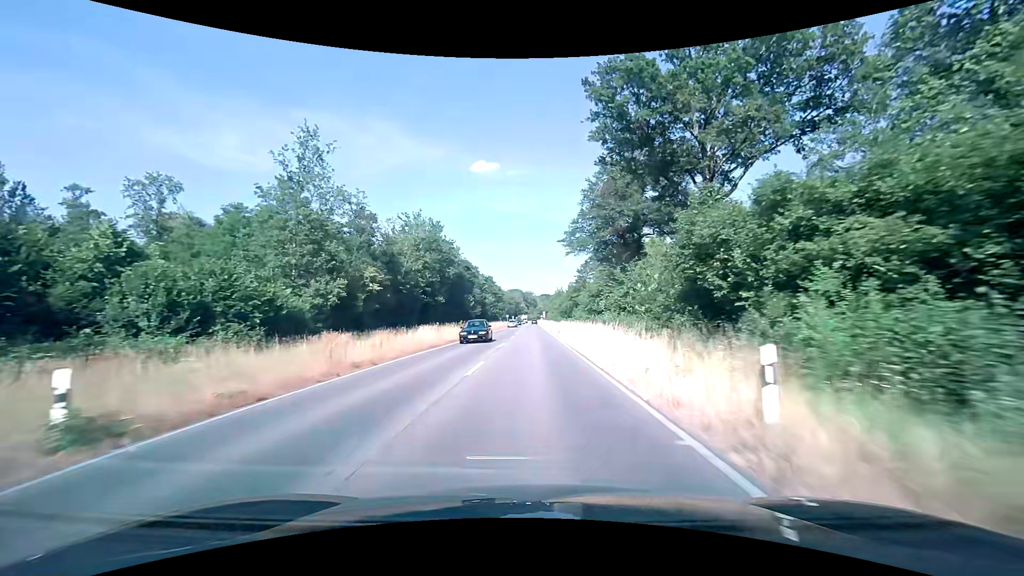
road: primary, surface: asphalt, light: Day
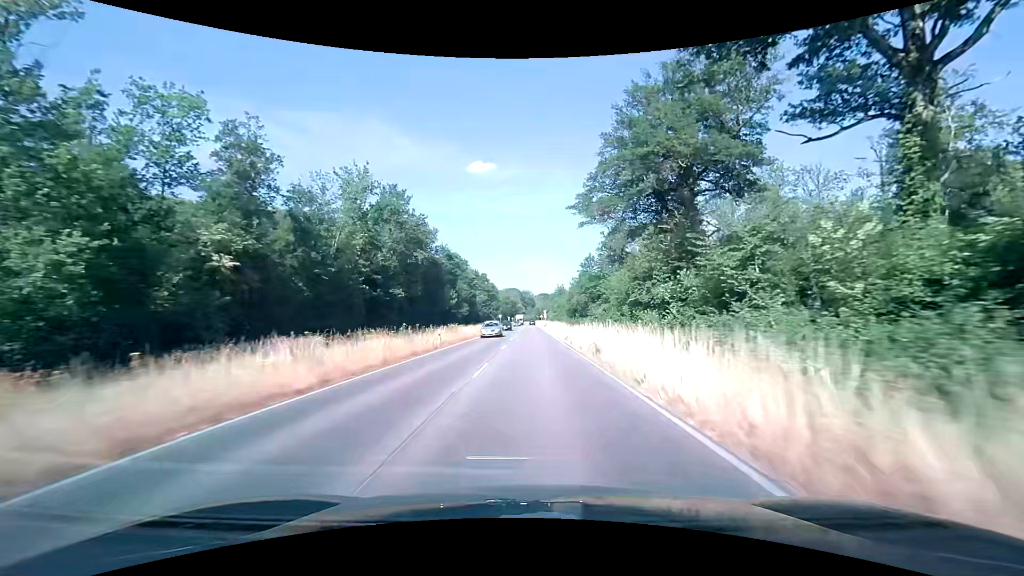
(0.0, +23.9) m; 0°
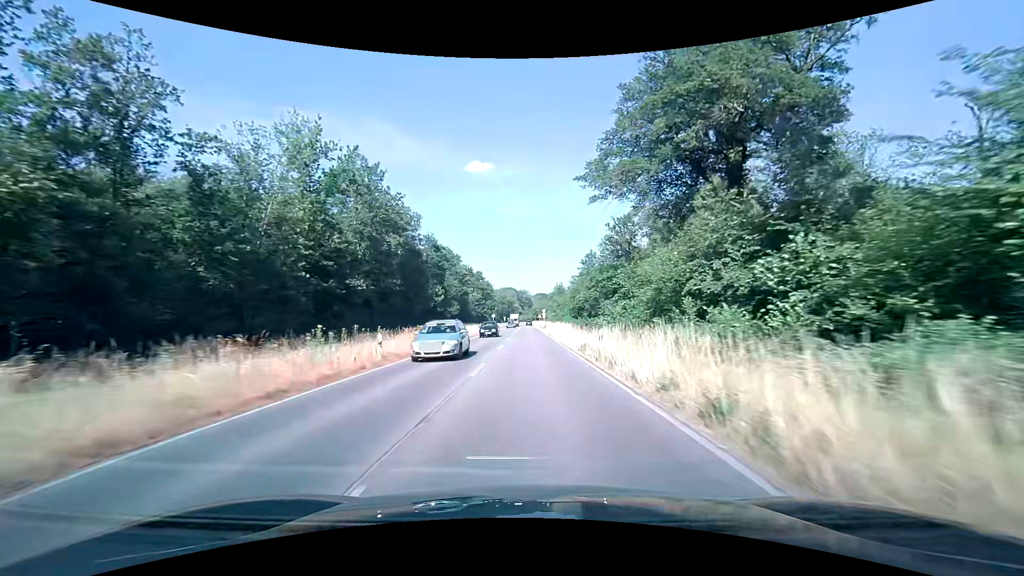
(0.0, +11.6) m; 0°
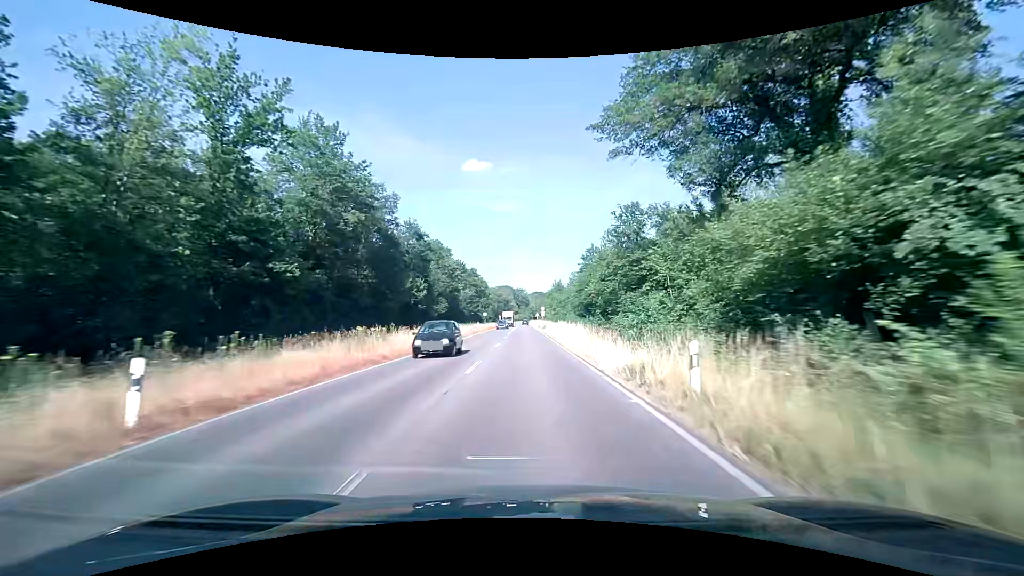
(+0.1, +11.5) m; +1°
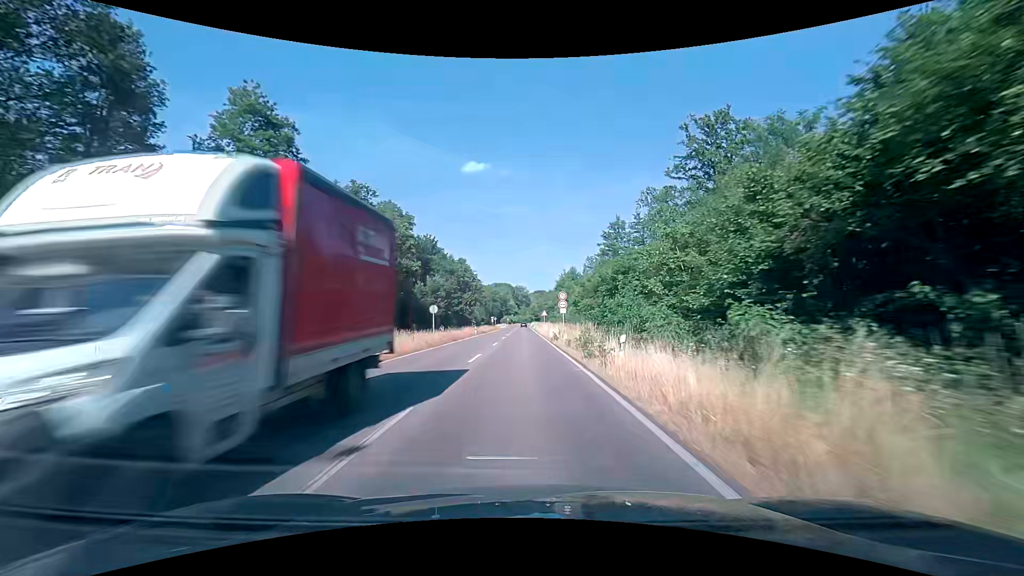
(0.0, +44.7) m; 0°
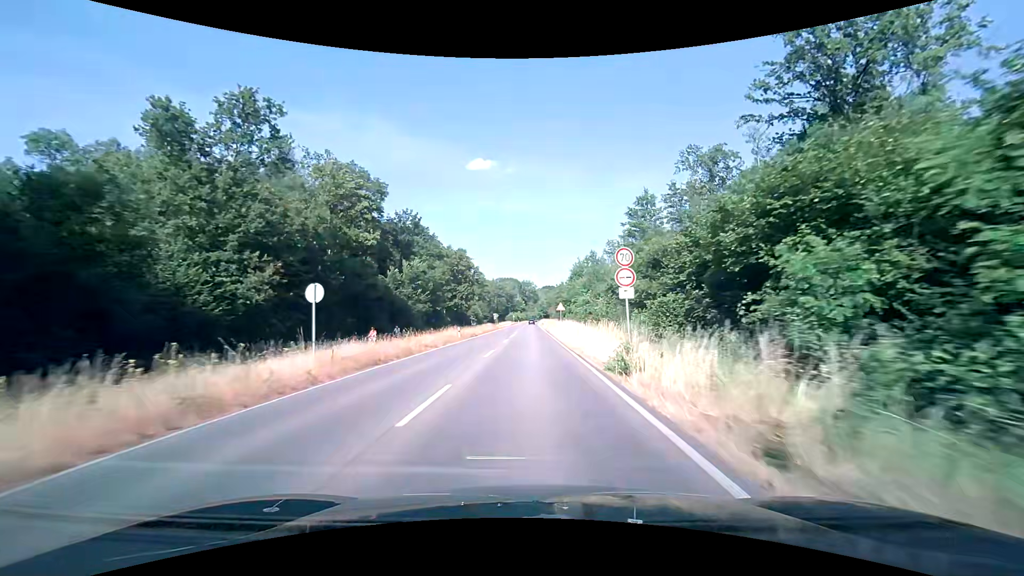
(-0.2, +21.2) m; -1°
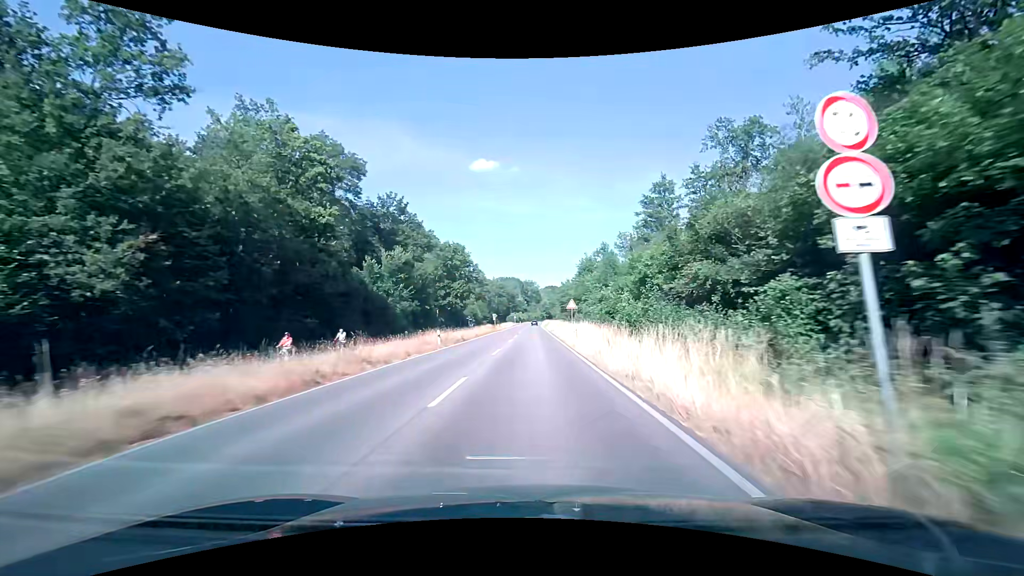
(-0.1, +10.4) m; 0°
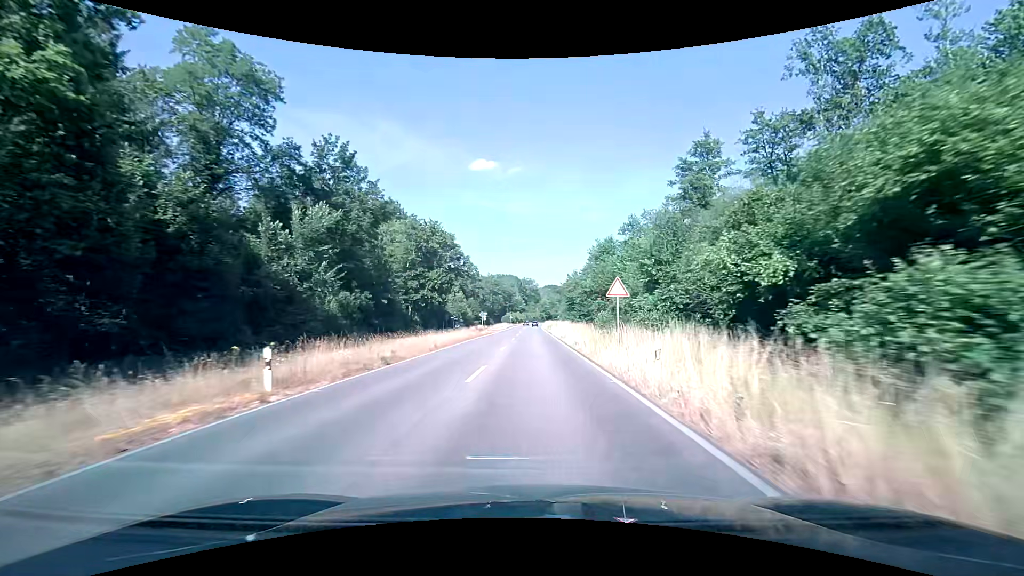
(-0.1, +20.6) m; 0°
(0, +10) (0, +20) (0, +30) (0, +40) (+1, +50) (+1, +60) (+1, +70) (+1, +80) (+1, +90) (+1, +100) m
